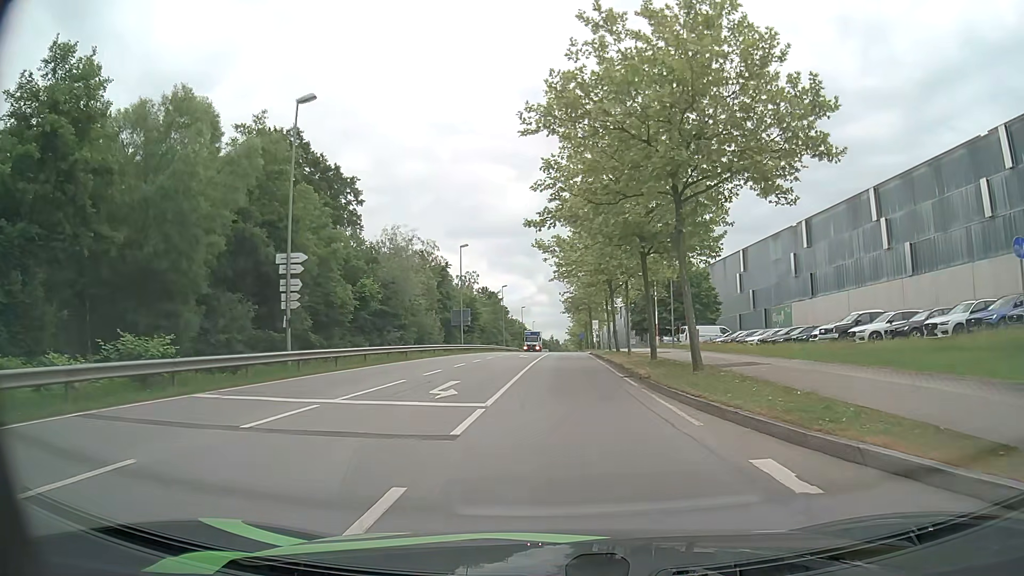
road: secondary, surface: asphalt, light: Day
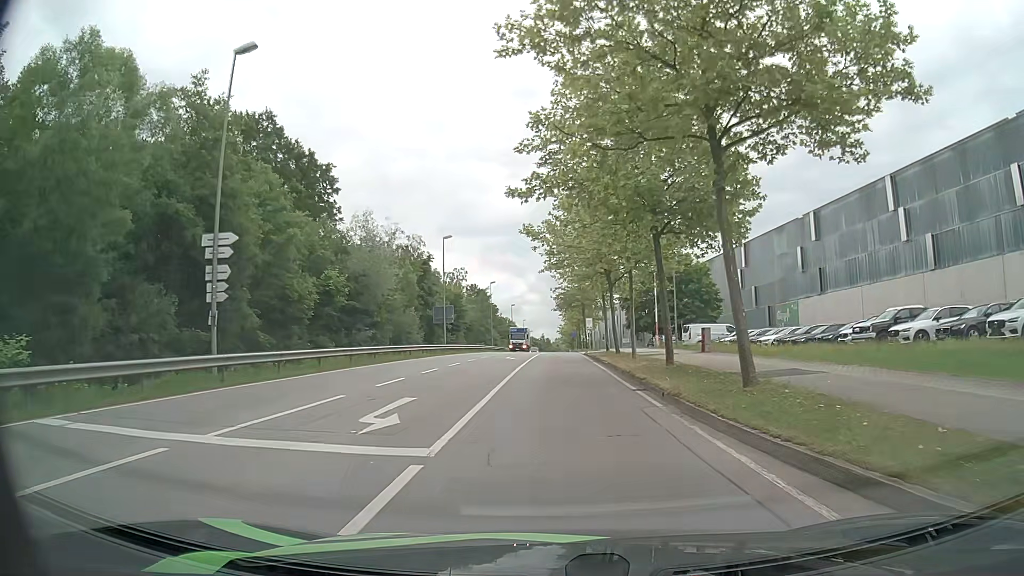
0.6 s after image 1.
(0.0, +5.1) m; +1°
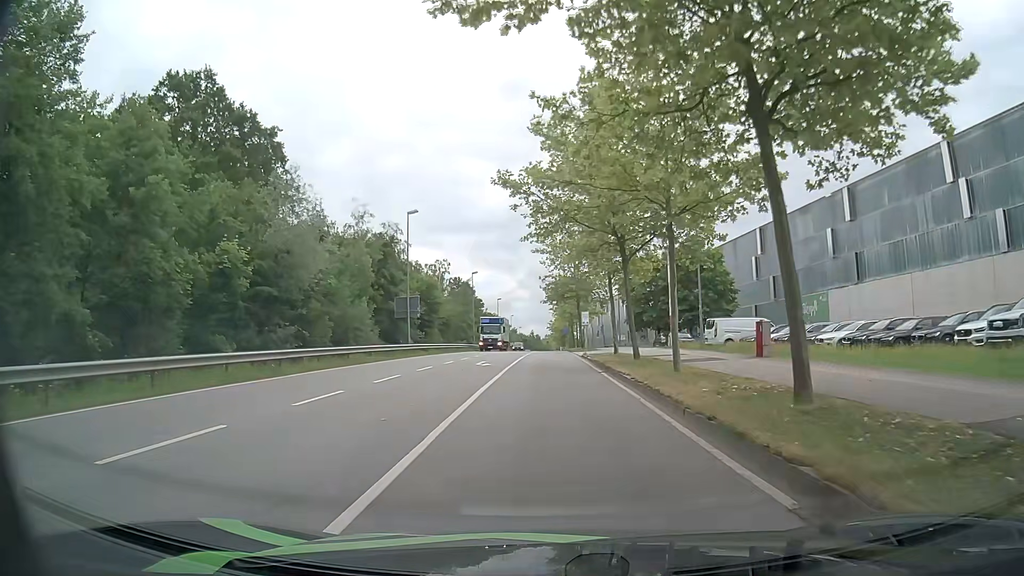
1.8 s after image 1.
(0.0, +11.3) m; +1°
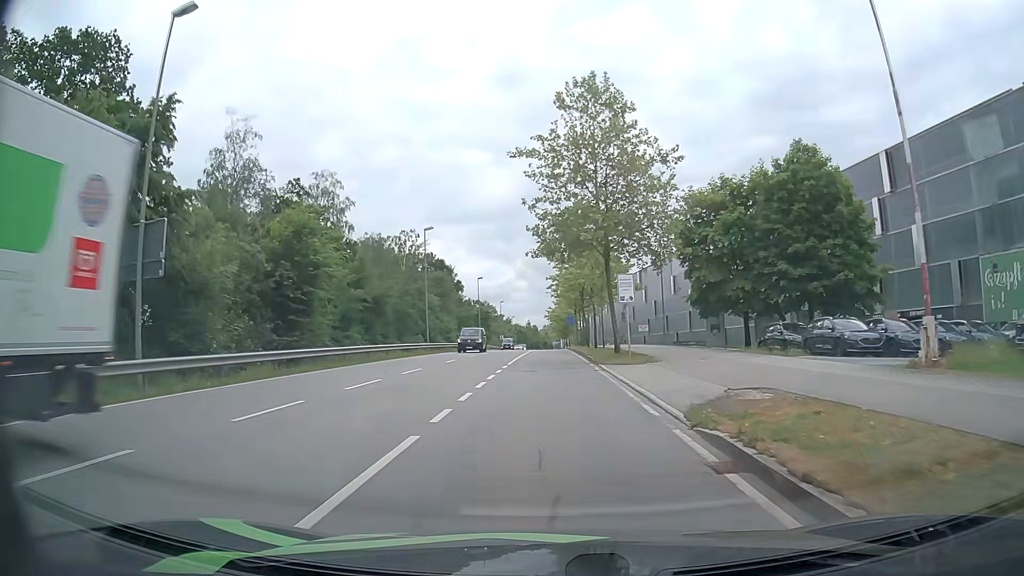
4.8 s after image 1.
(-0.2, +32.6) m; 0°
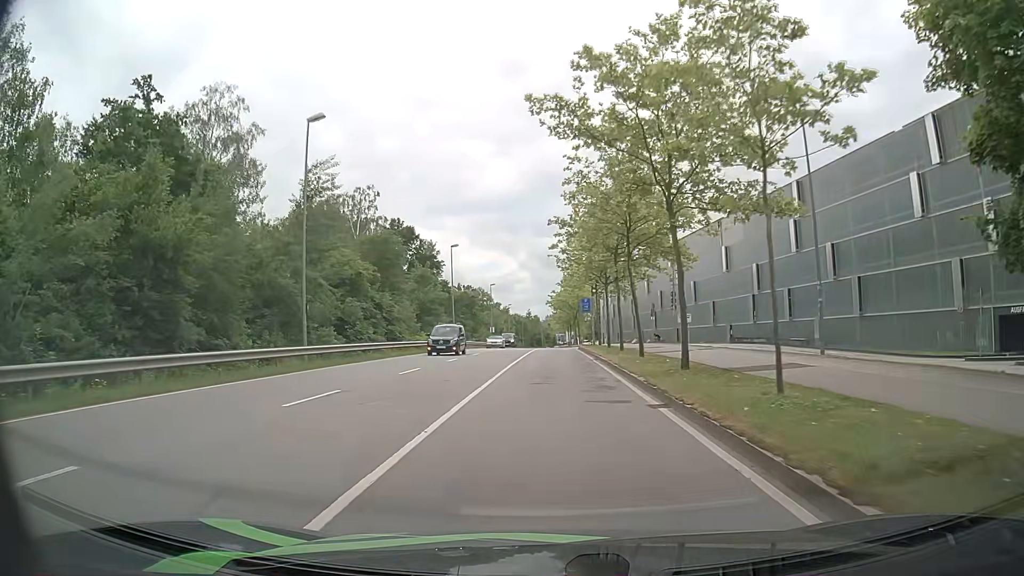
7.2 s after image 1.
(-0.3, +28.7) m; -1°
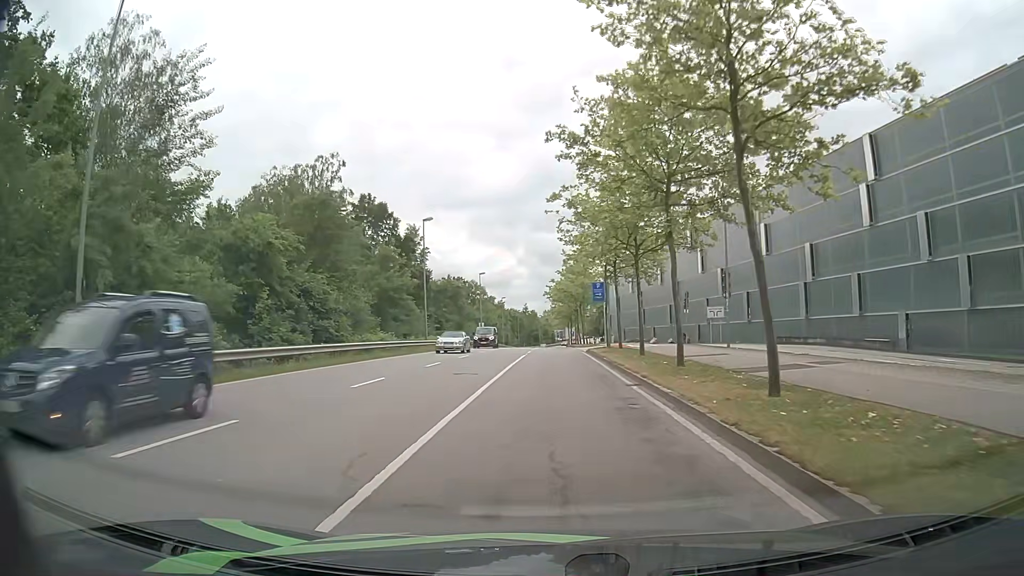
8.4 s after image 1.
(+0.1, +14.1) m; 0°
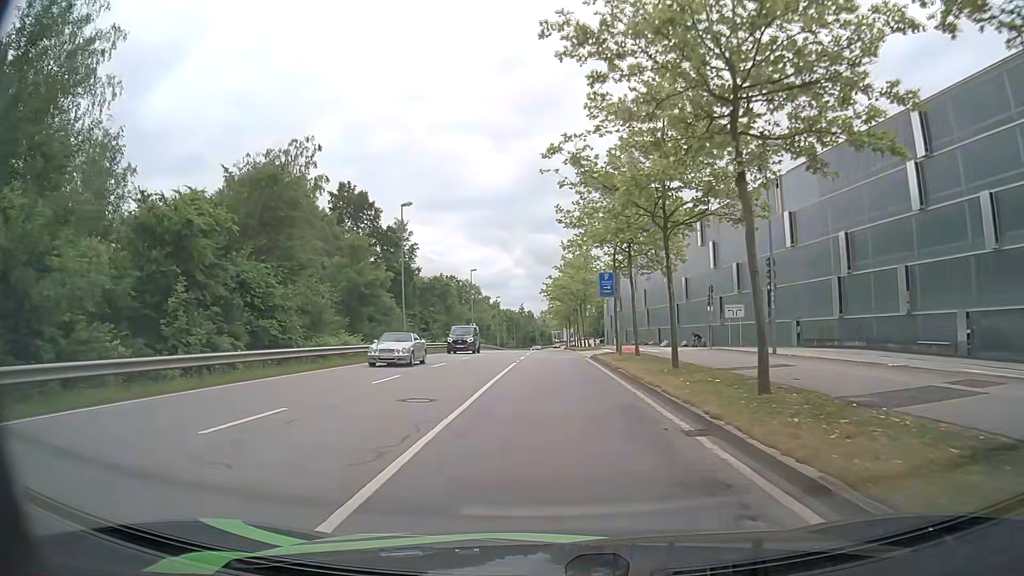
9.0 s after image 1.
(+0.1, +6.9) m; 0°
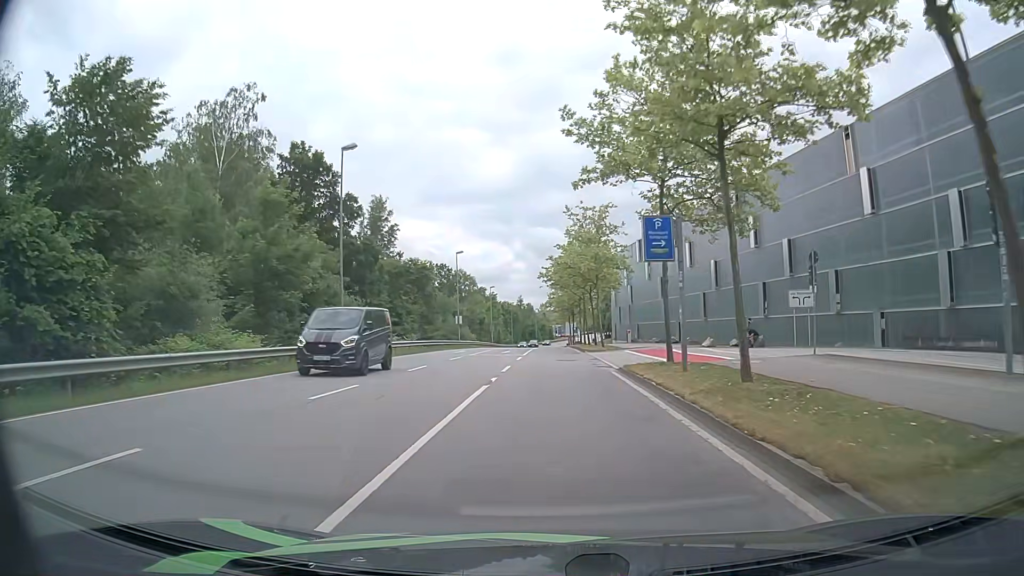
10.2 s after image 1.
(0.0, +13.8) m; 0°
